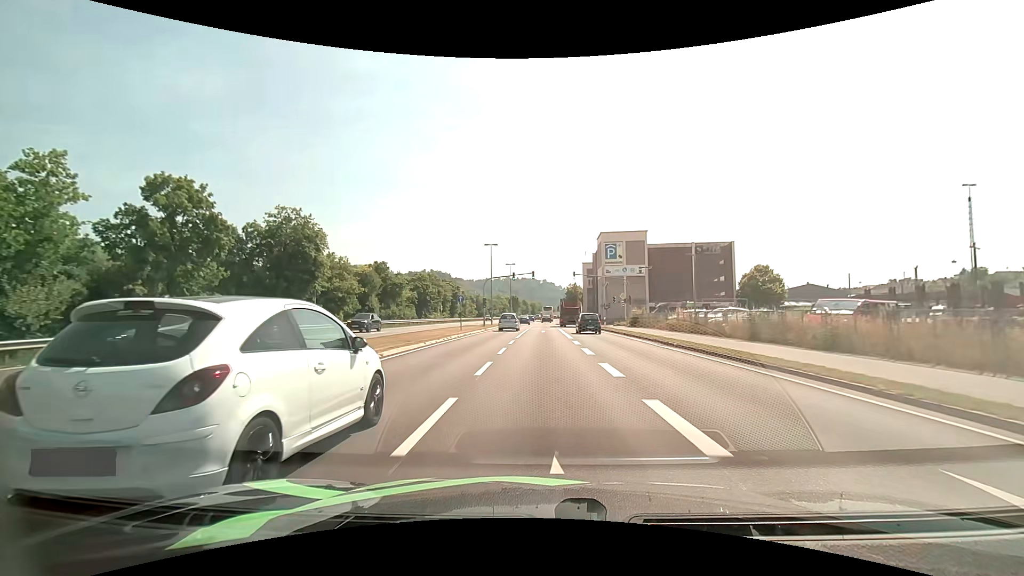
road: primary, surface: asphalt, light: Day
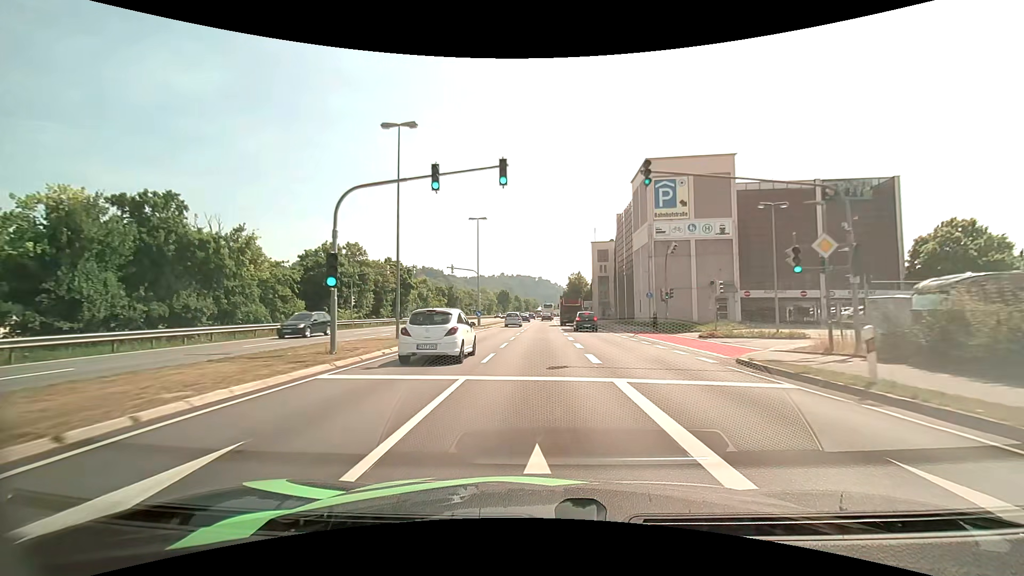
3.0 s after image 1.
(+0.5, +39.8) m; +1°
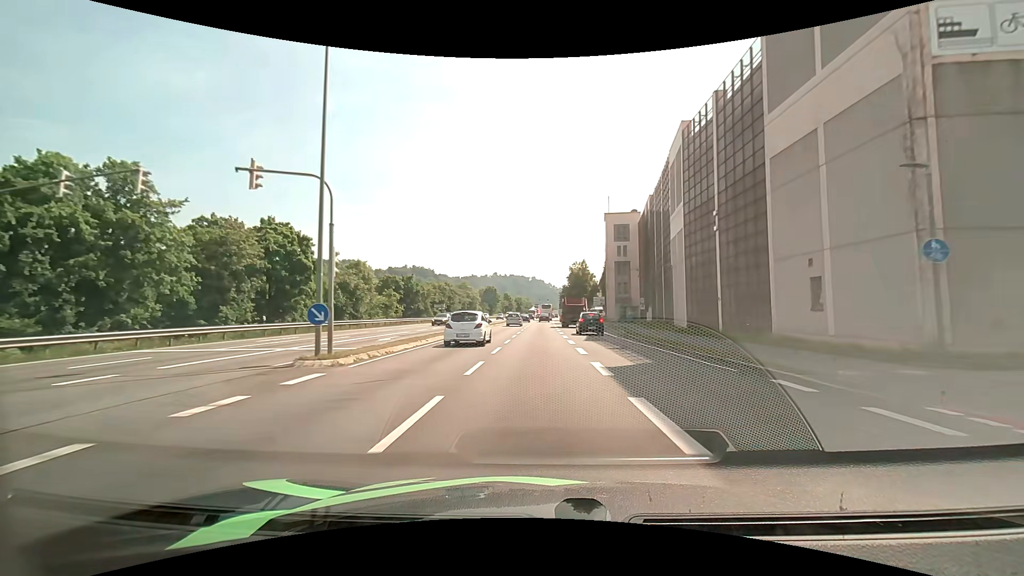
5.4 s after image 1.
(+0.2, +32.7) m; +1°
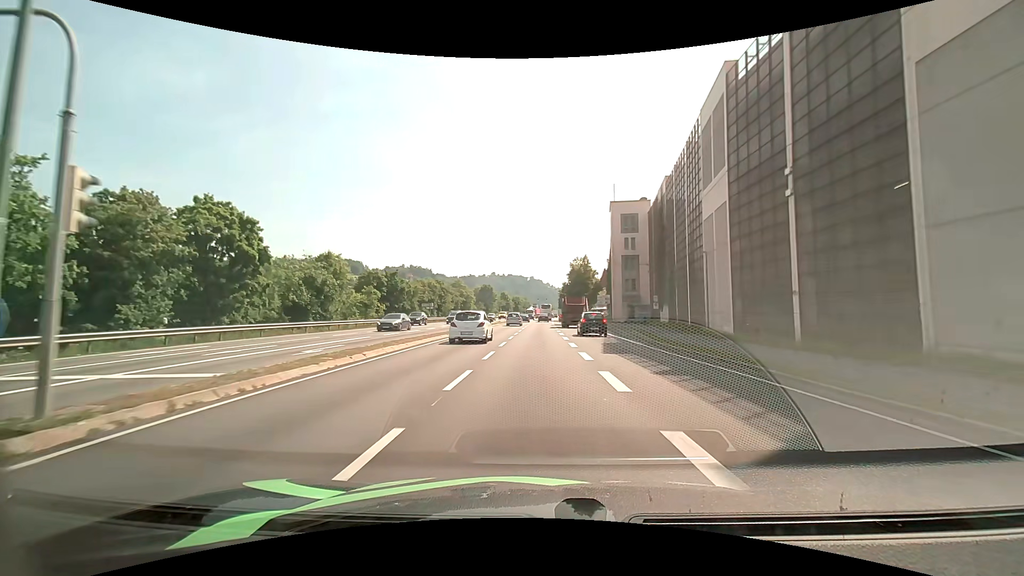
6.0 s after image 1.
(0.0, +8.3) m; 0°
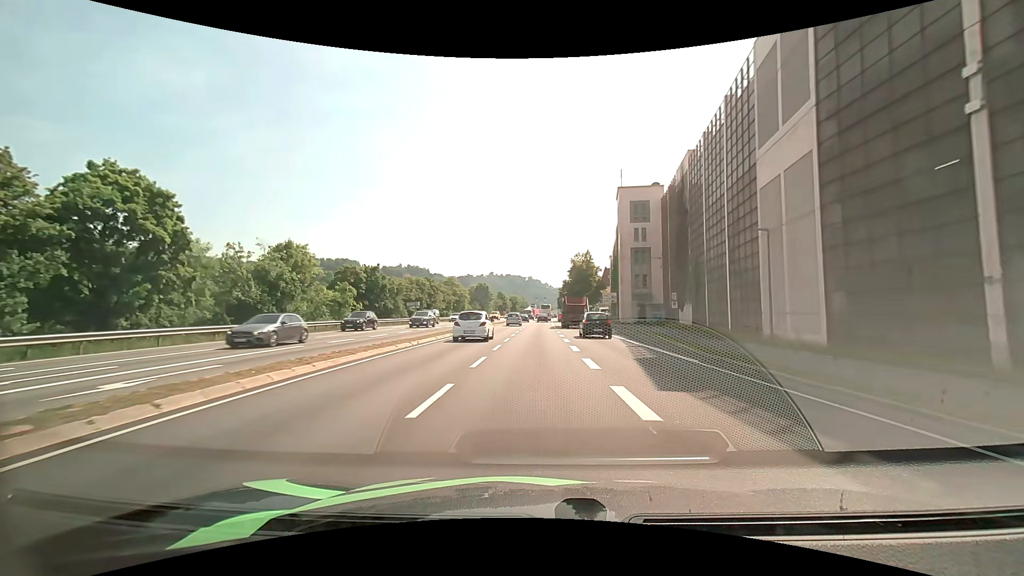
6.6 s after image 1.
(0.0, +8.3) m; +1°
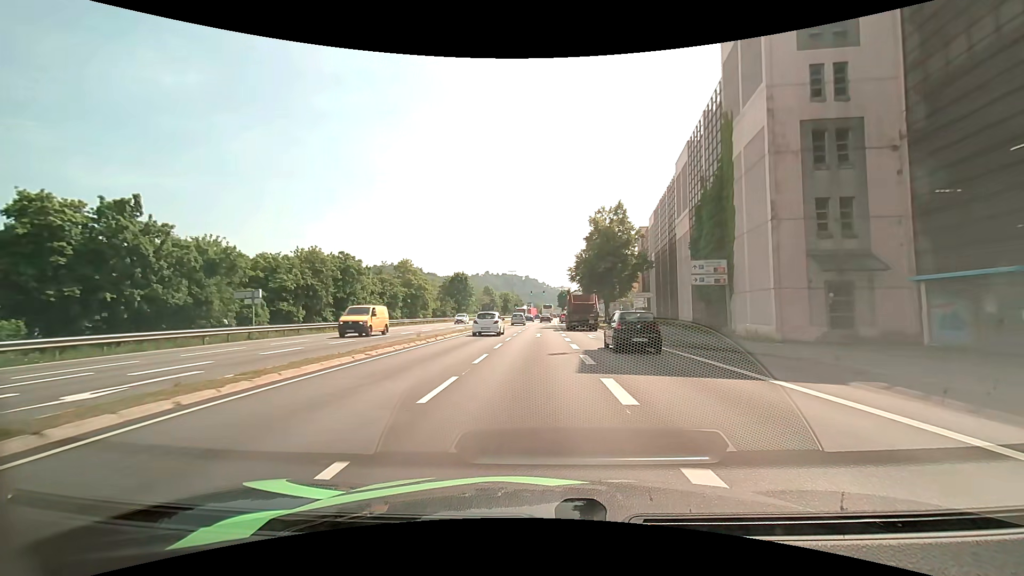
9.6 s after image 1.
(+0.1, +40.9) m; 0°
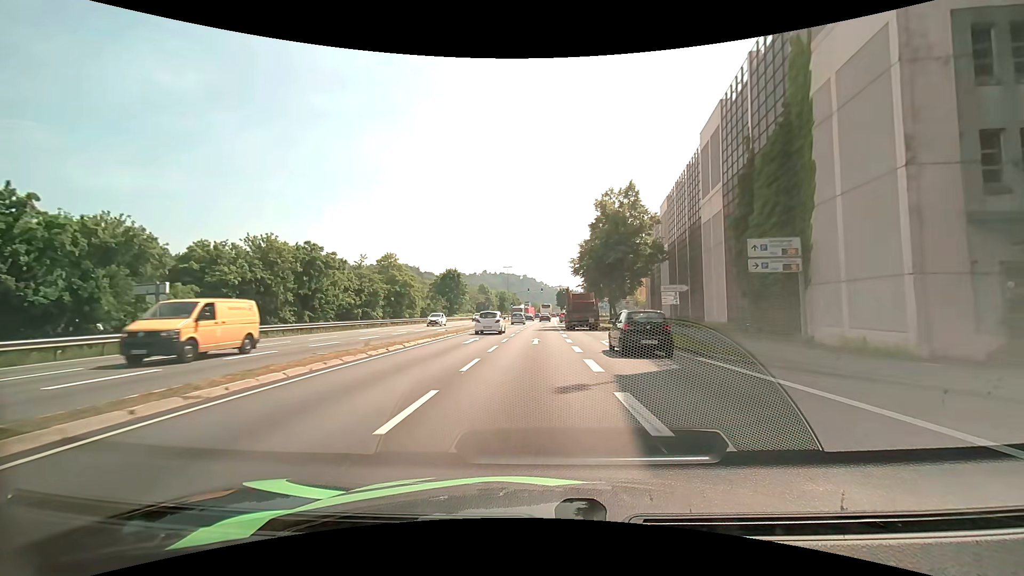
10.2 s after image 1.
(0.0, +7.9) m; +1°
(0, +10) (0, +20) (0, +30) (0, +40) (0, +50) (0, +60) (0, +70) (0, +80) (0, +90) (0, +100) m
